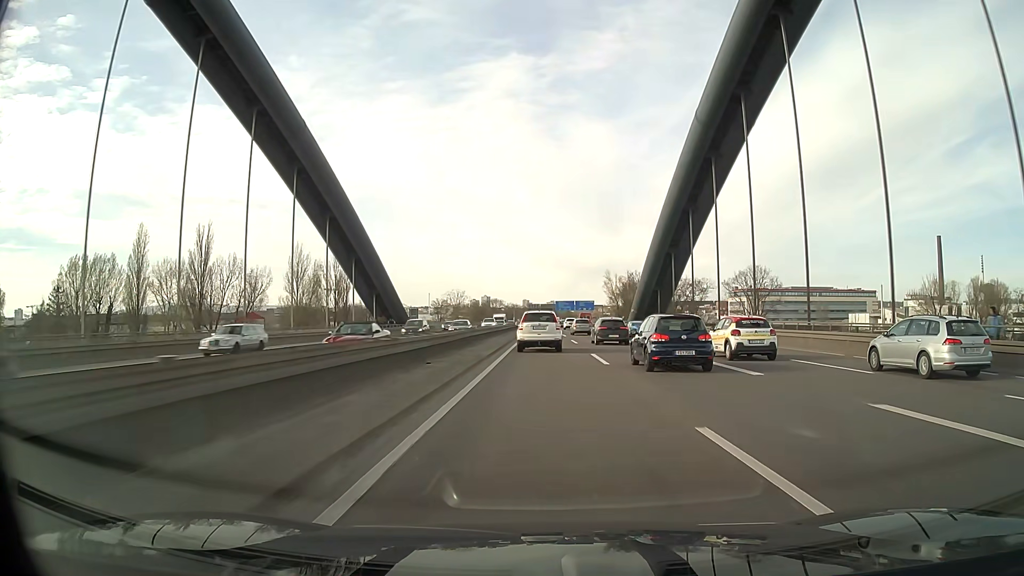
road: motorway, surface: asphalt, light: Day
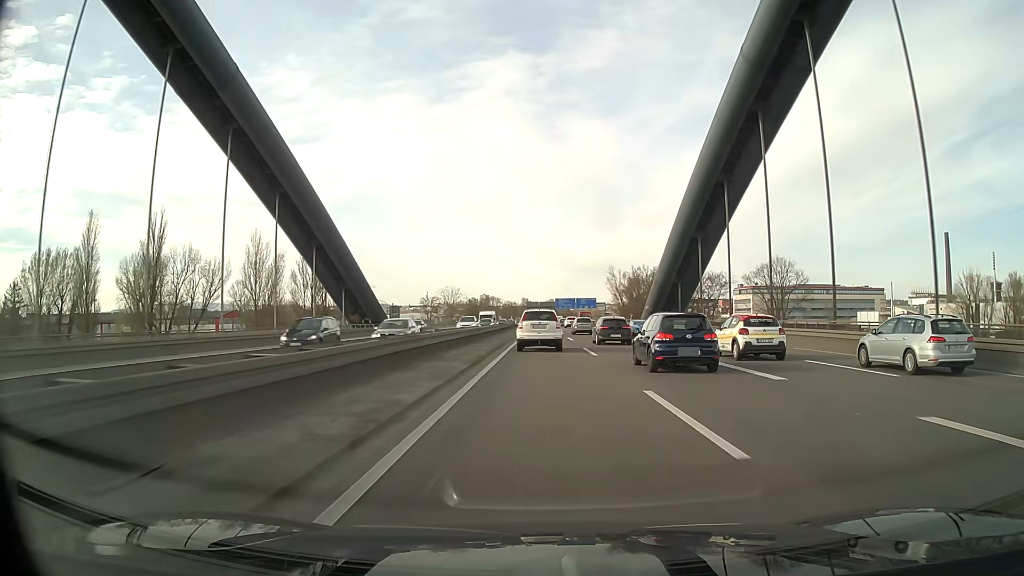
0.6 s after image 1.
(0.0, +13.8) m; 0°
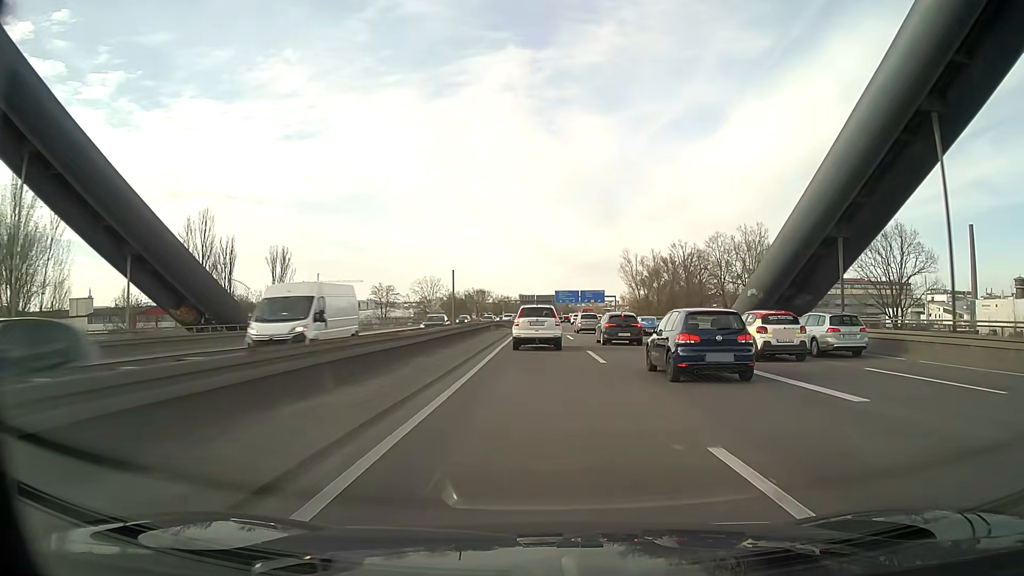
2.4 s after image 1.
(+0.1, +41.7) m; 0°
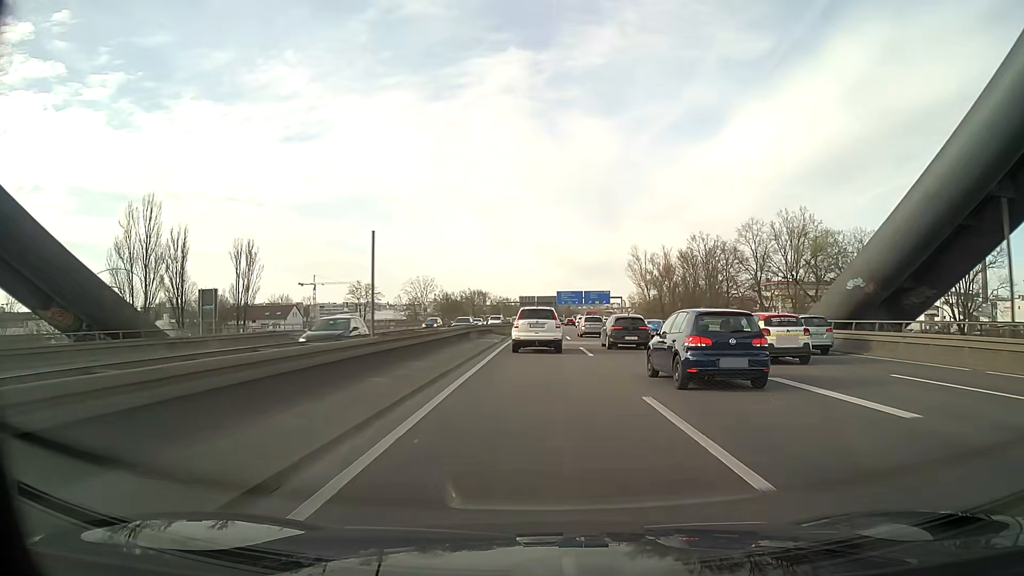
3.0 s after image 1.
(0.0, +13.7) m; 0°
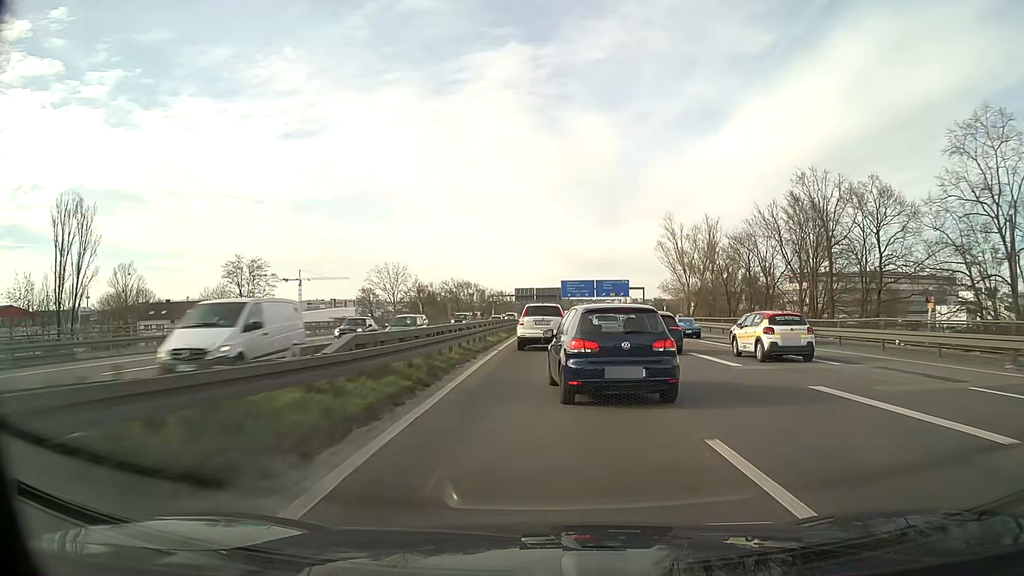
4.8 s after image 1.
(-0.1, +40.0) m; 0°
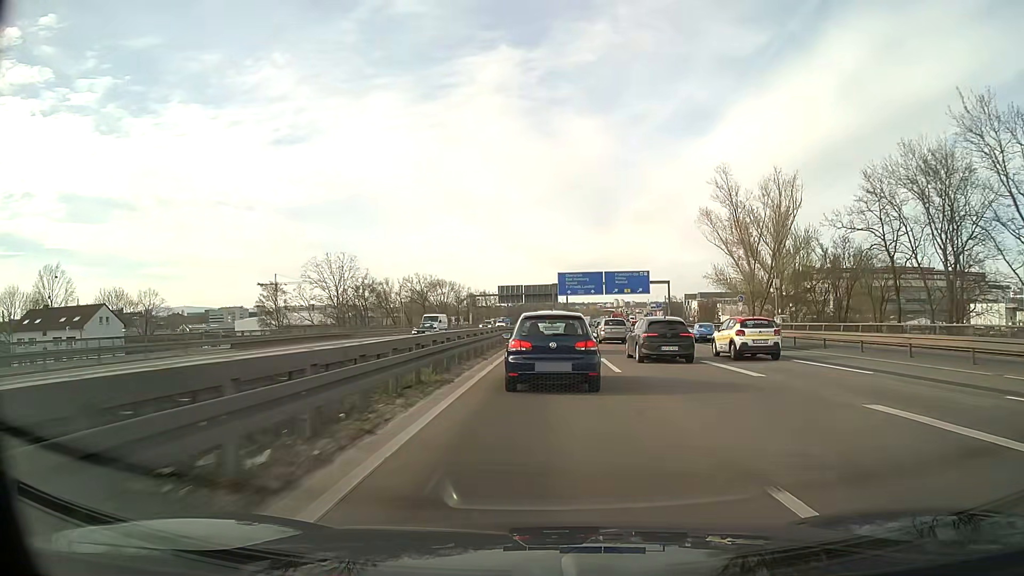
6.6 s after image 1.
(+0.2, +37.9) m; +1°
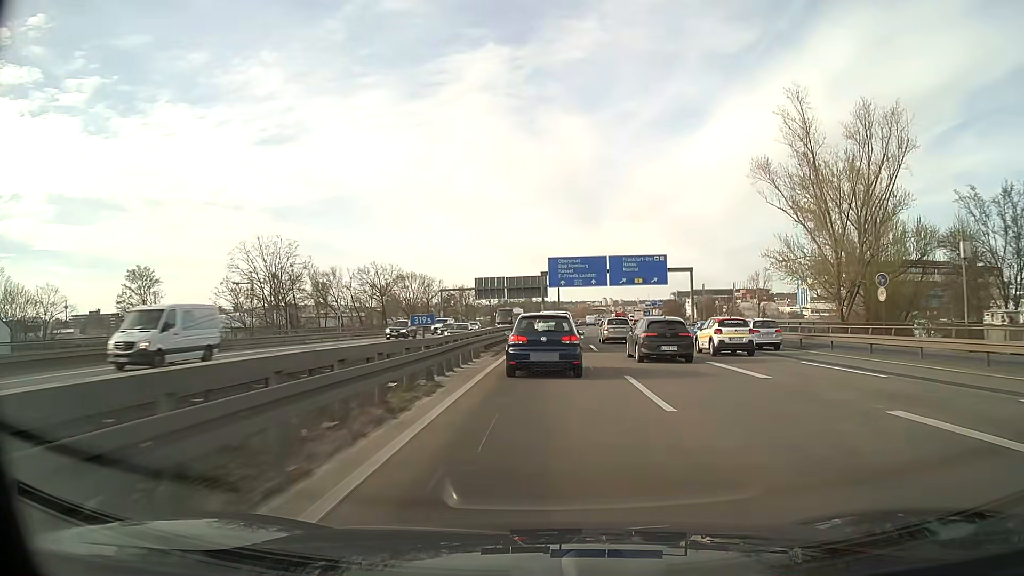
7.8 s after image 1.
(+0.2, +25.1) m; +1°
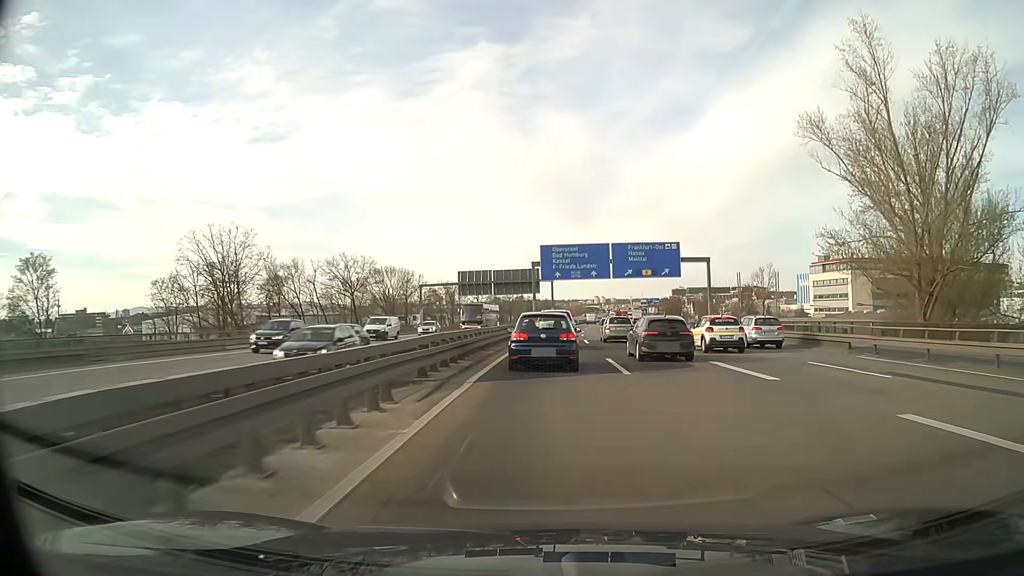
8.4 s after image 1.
(+0.1, +12.7) m; 0°
(0, +10) (0, +20) (0, +30) (+1, +40) (+1, +50) (+2, +60) (+3, +70) (+3, +80) (+4, +90) (+5, +100) m
